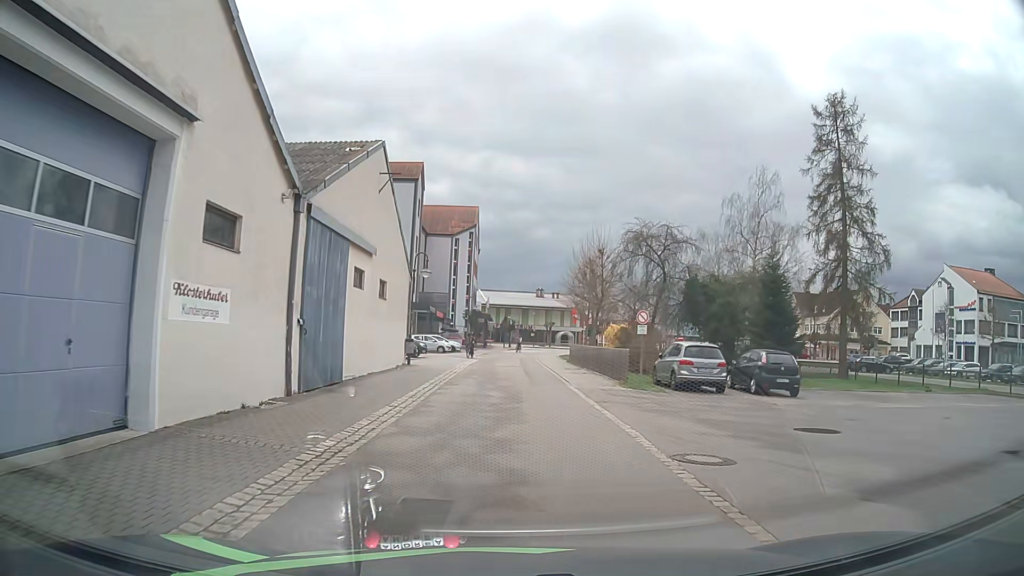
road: residential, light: Day
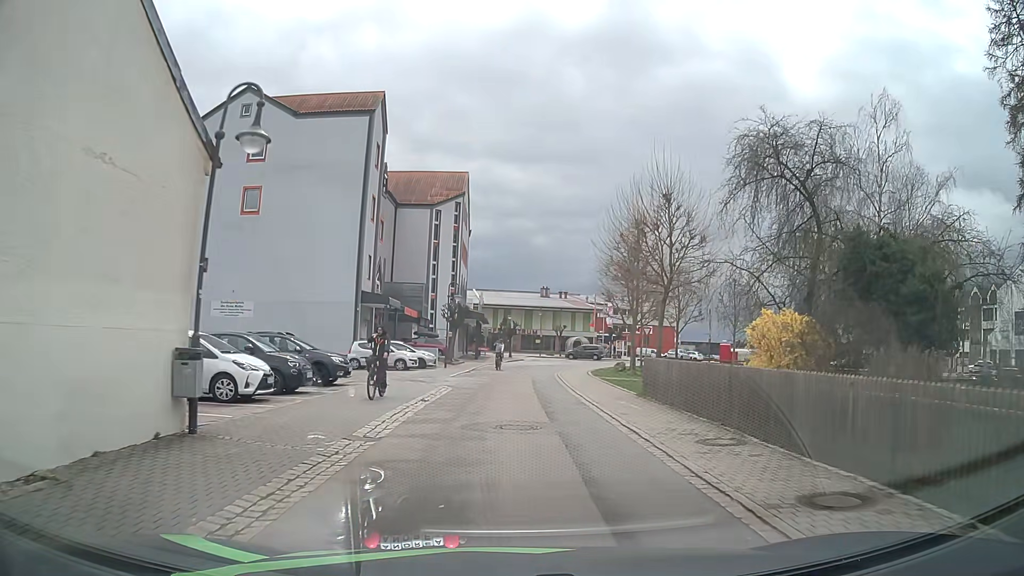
(-0.1, +21.1) m; +1°
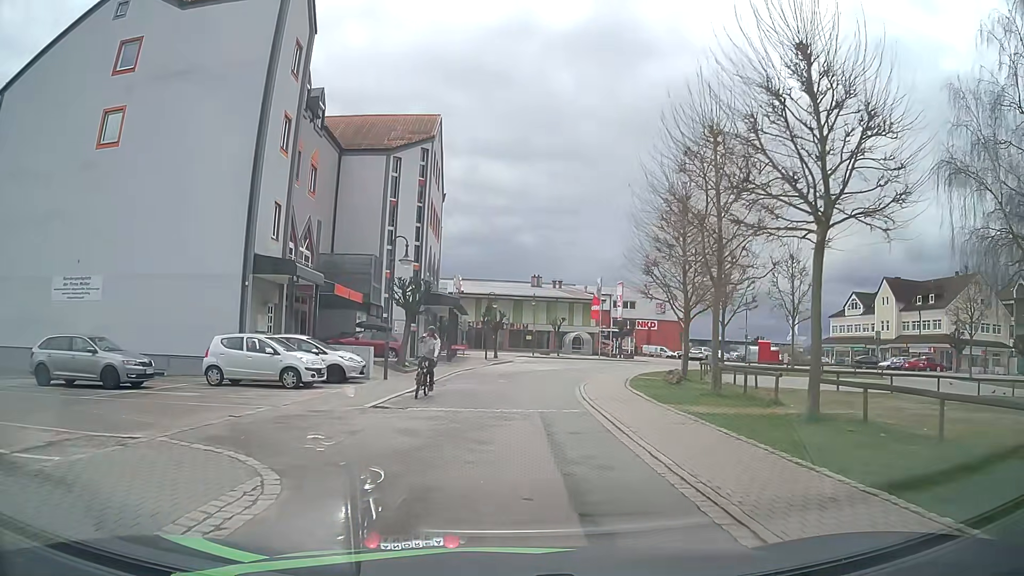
(0.0, +15.8) m; 0°
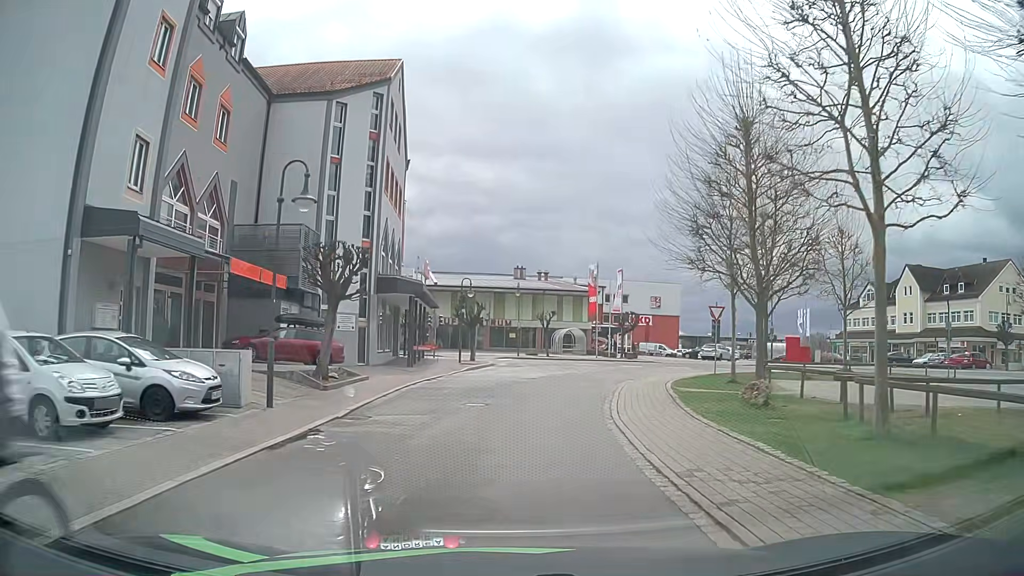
(+0.2, +10.0) m; +1°
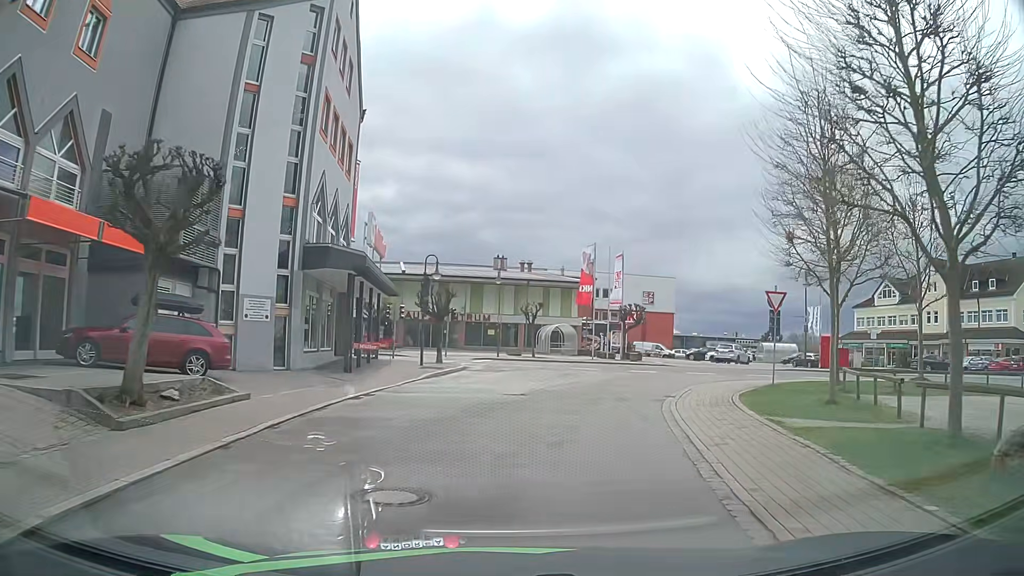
(+0.1, +9.3) m; +1°
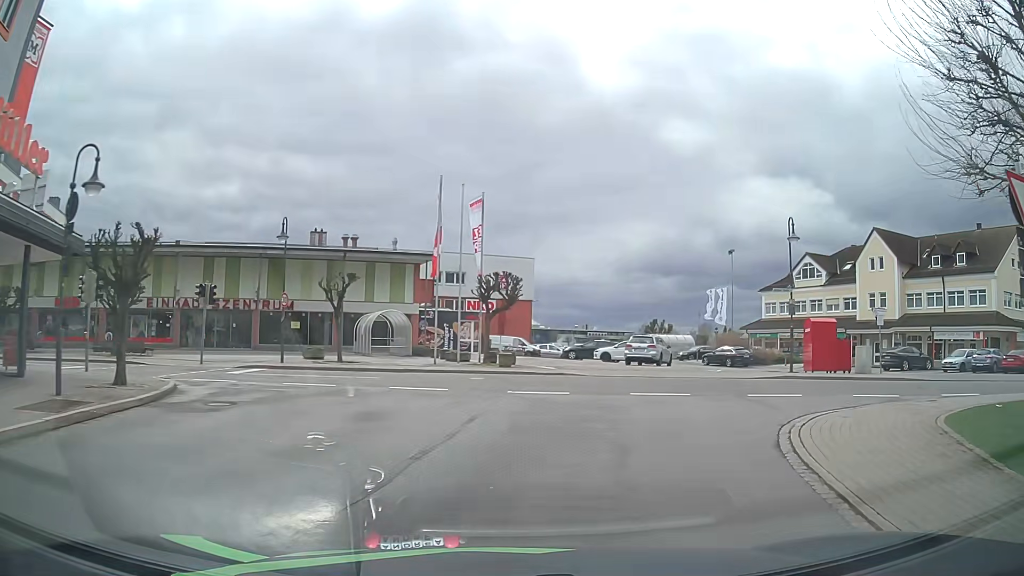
(+1.9, +17.3) m; +14°
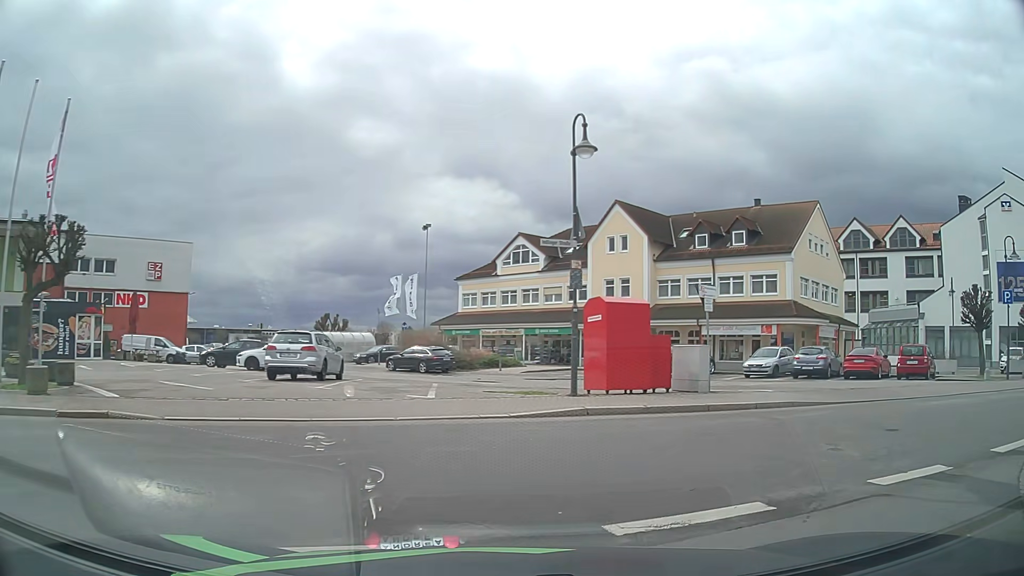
(+2.4, +12.2) m; +27°
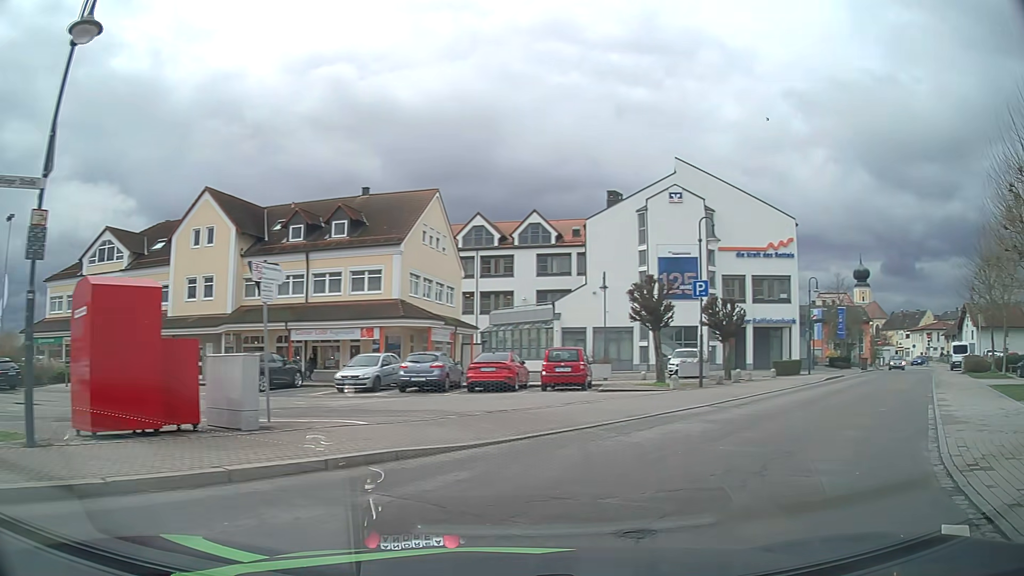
(+1.6, +6.1) m; +35°
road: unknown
